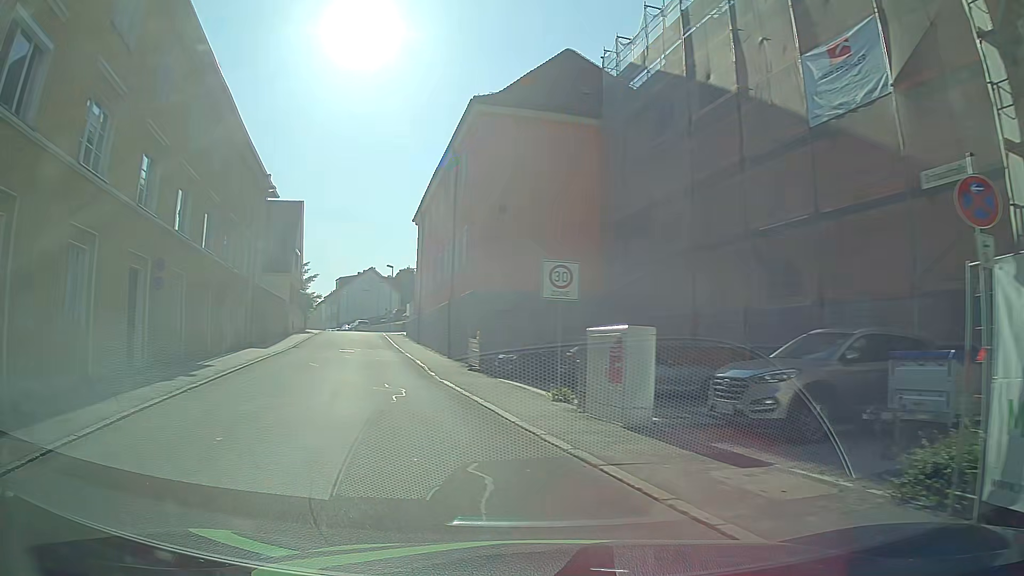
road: residential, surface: asphalt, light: Day
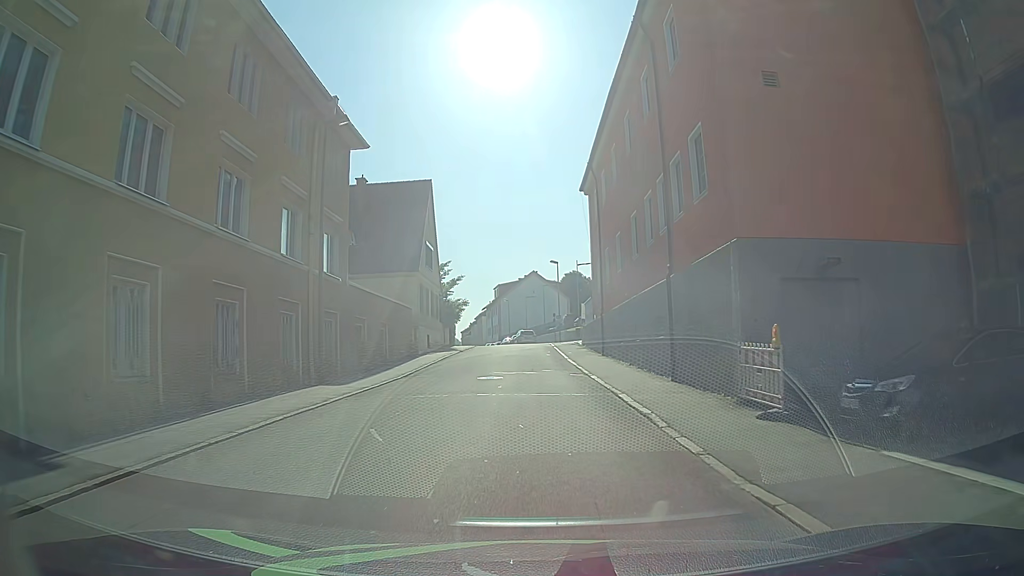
(-3.6, +14.4) m; -17°
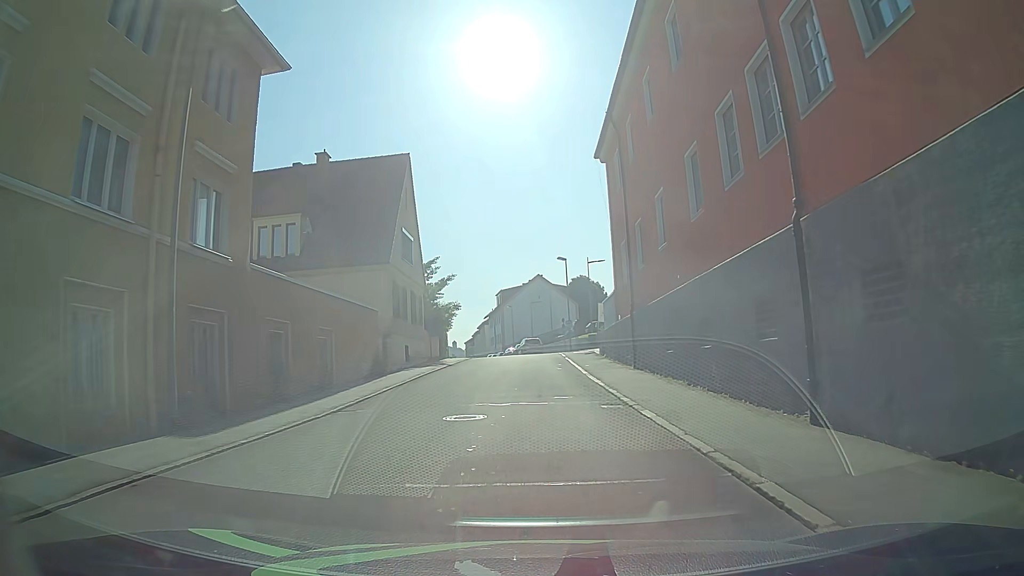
(0.0, +9.1) m; +1°
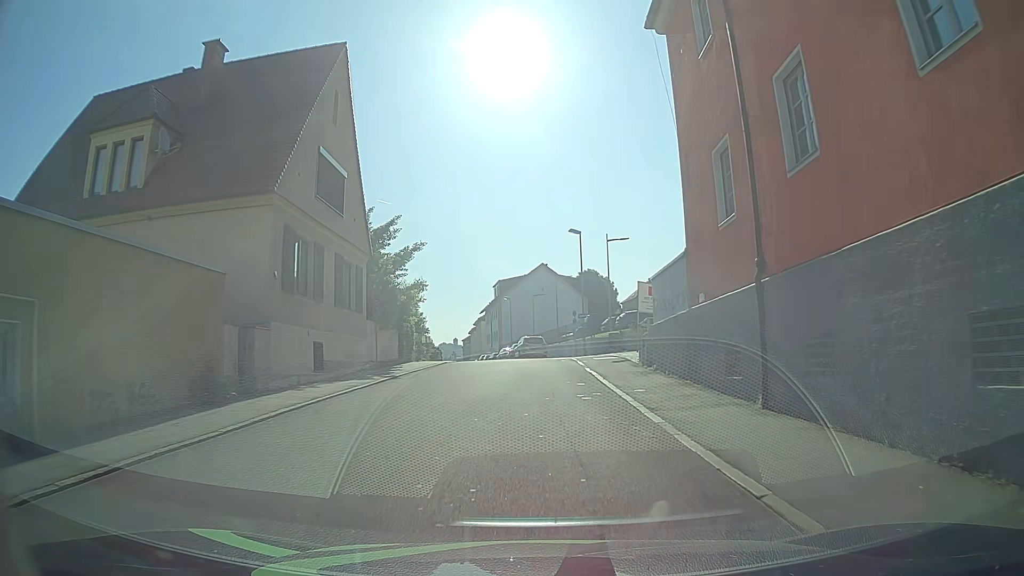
(-0.2, +14.3) m; -1°
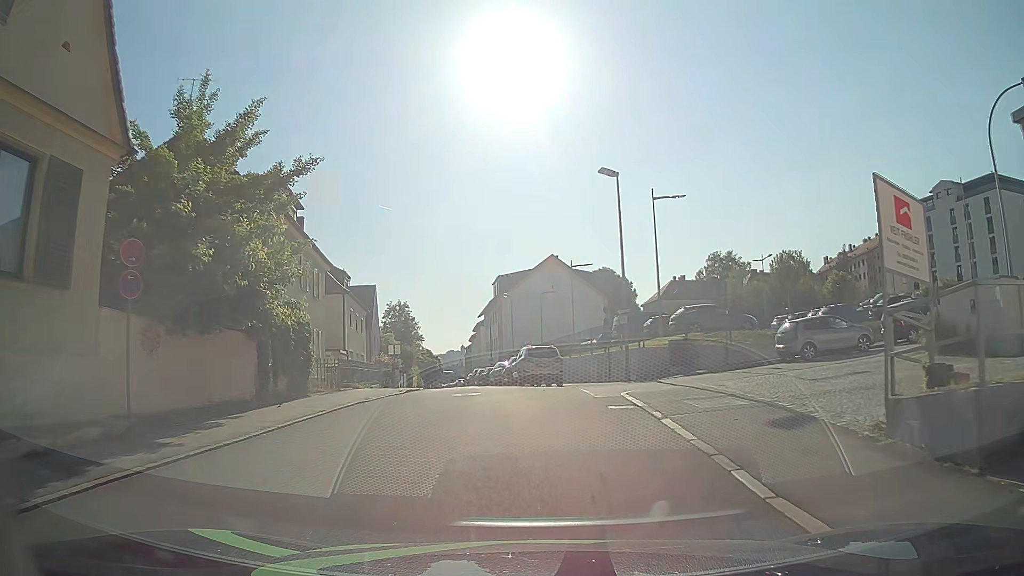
(0.0, +17.1) m; 0°
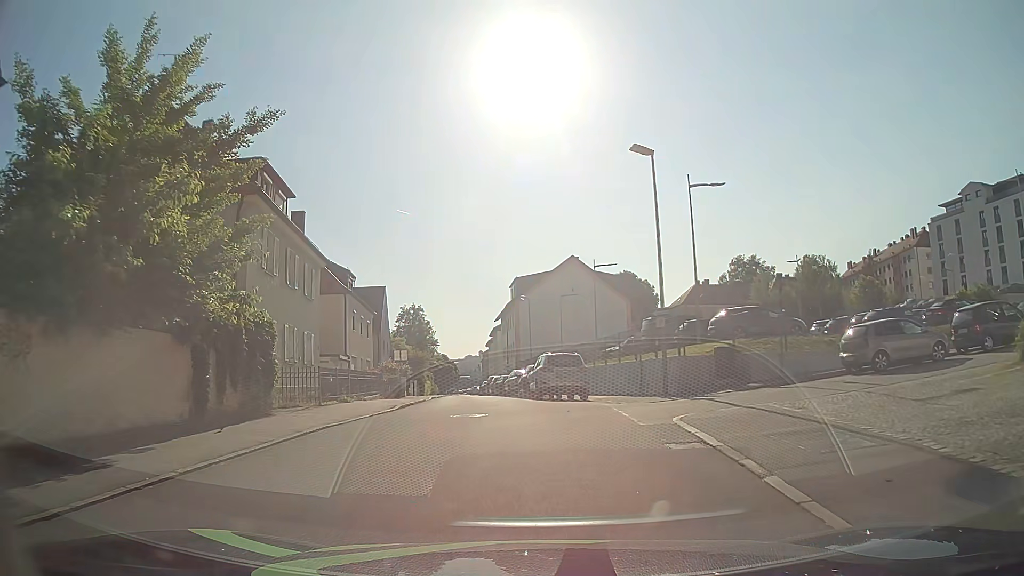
(-0.1, +3.9) m; -3°
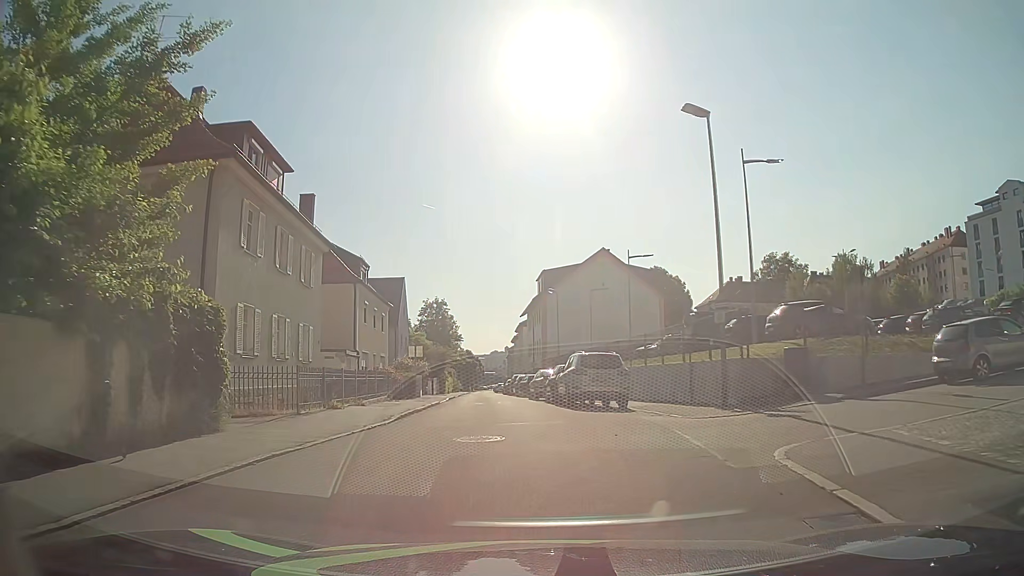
(0.0, +3.8) m; -2°
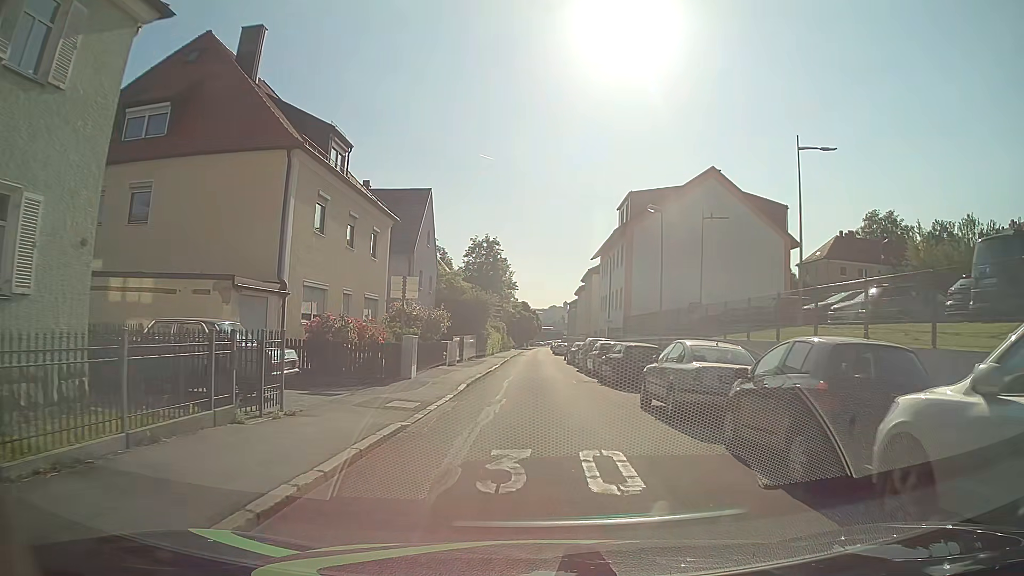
(-1.2, +19.5) m; -5°
(0, +10) (0, +20) (0, +30) (0, +40) (0, +50) (0, +60) (0, +70) (0, +80) (0, +90) (0, +100) m
